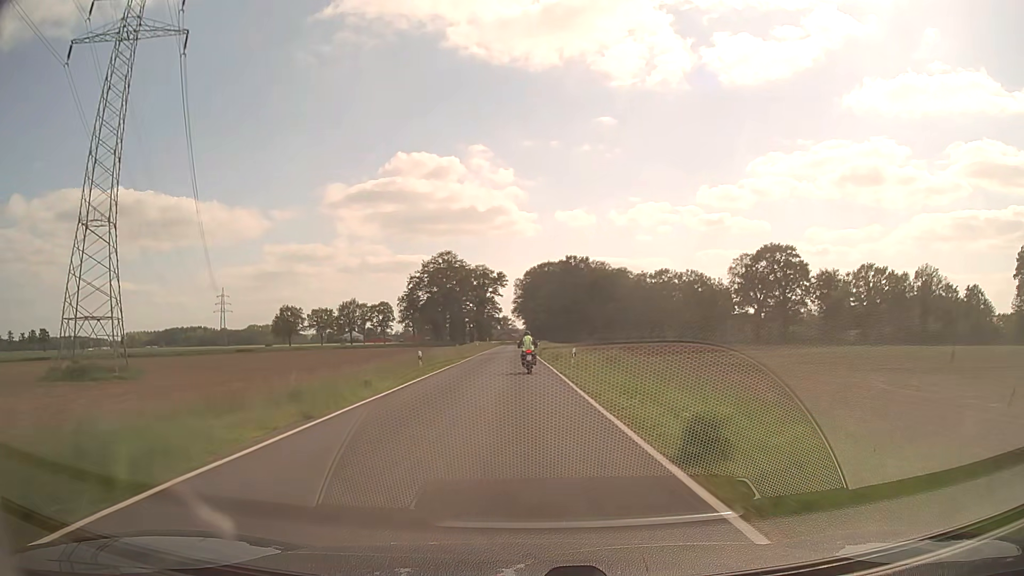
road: secondary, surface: asphalt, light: Day
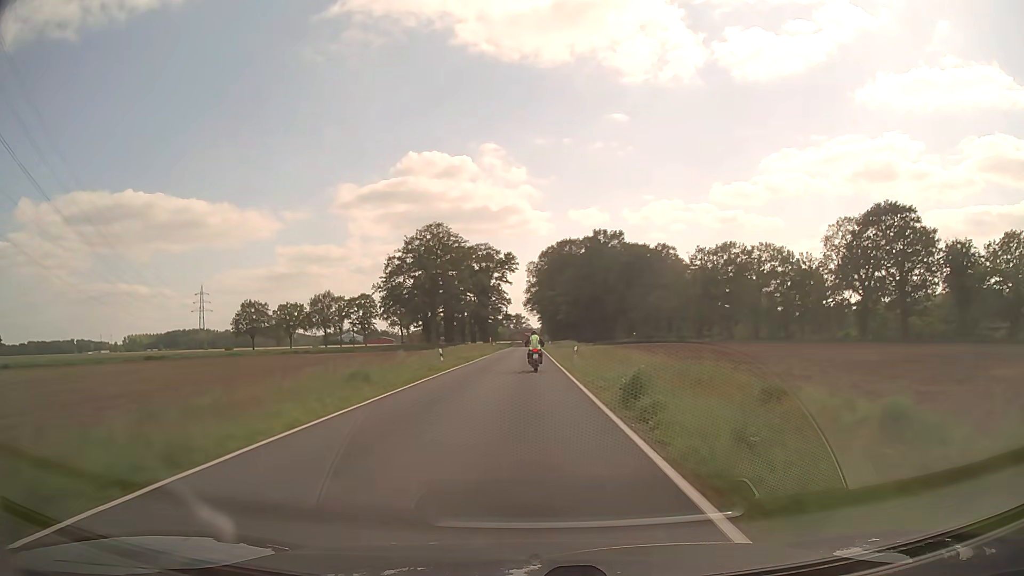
(-0.6, +44.4) m; -1°
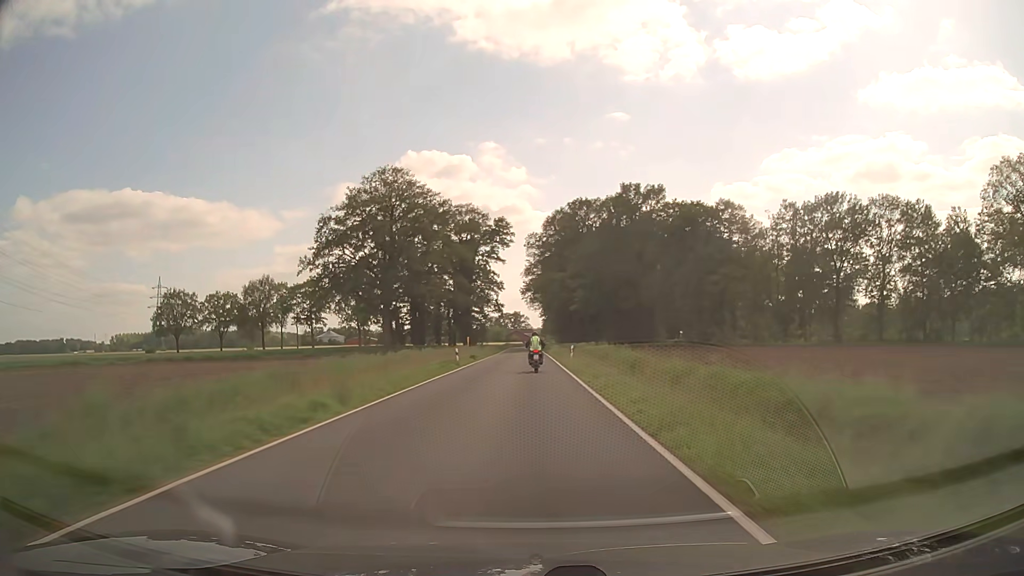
(0.0, +44.8) m; 0°
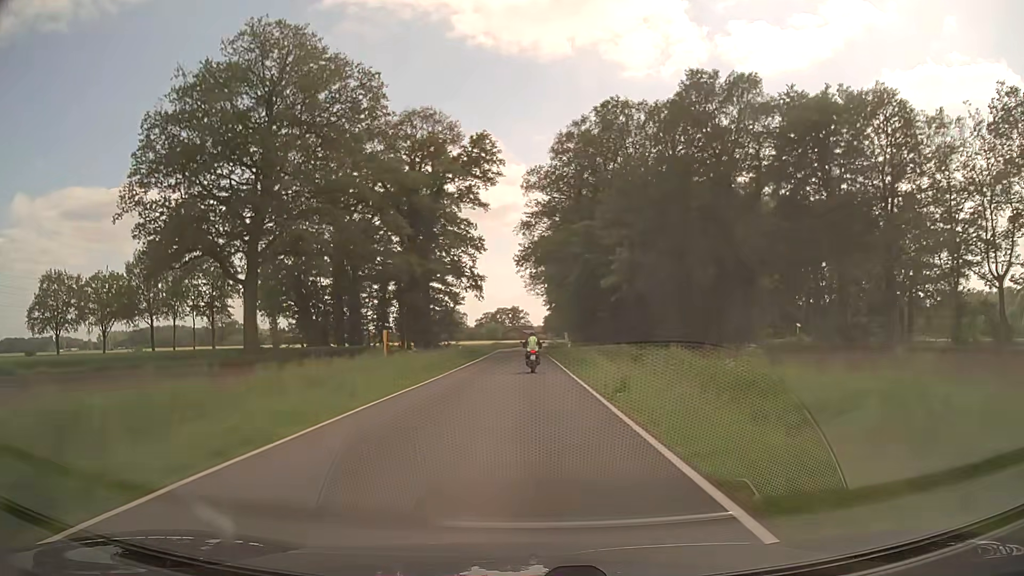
(+0.1, +45.0) m; 0°
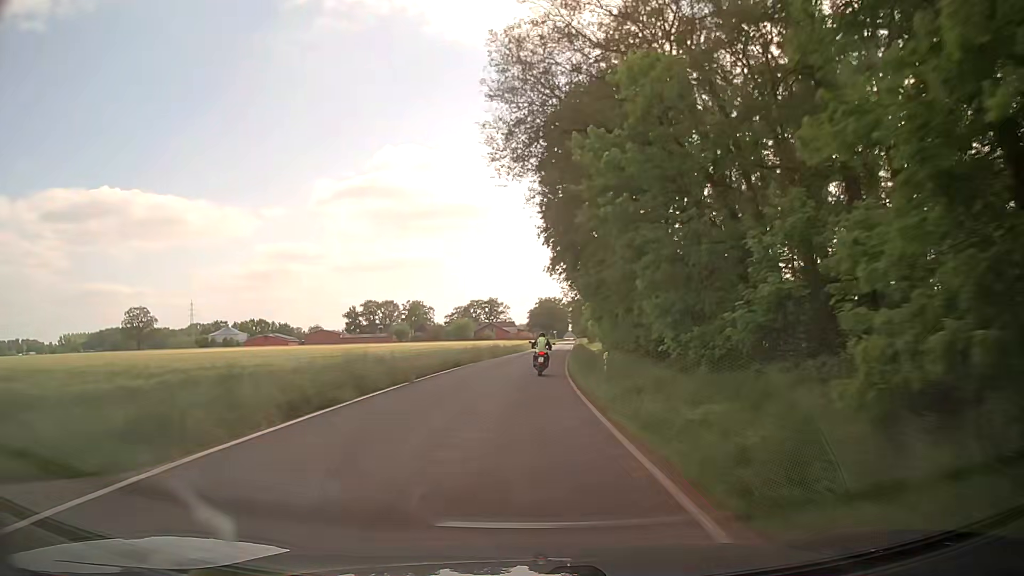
(+0.1, +75.3) m; +1°
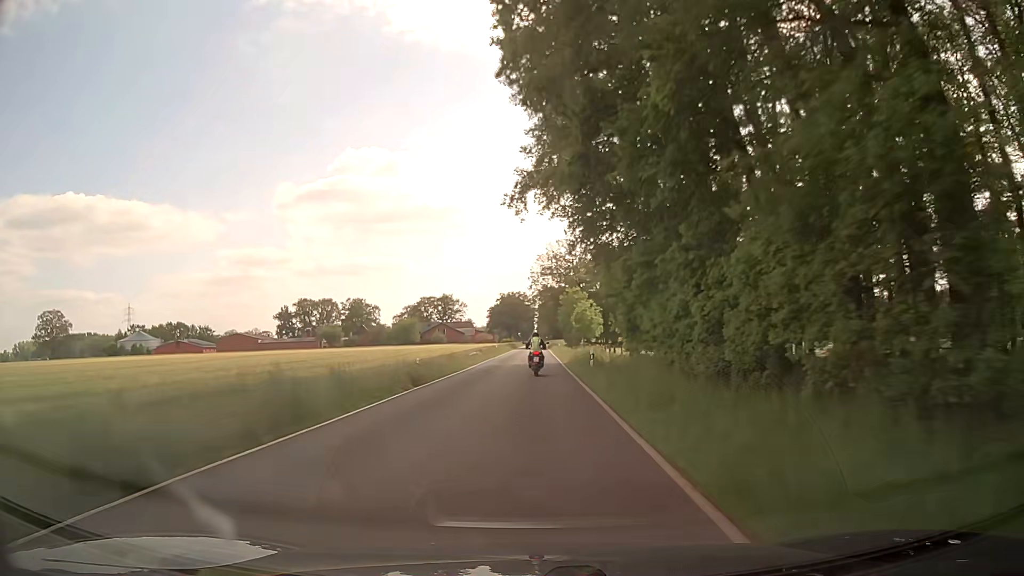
(+1.0, +44.4) m; +3°
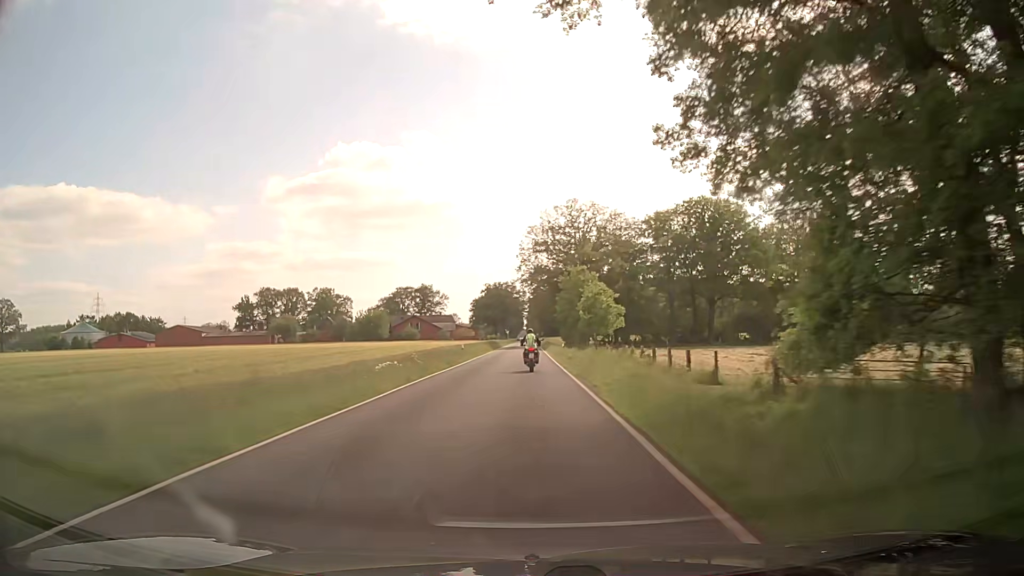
(+0.1, +29.2) m; +1°
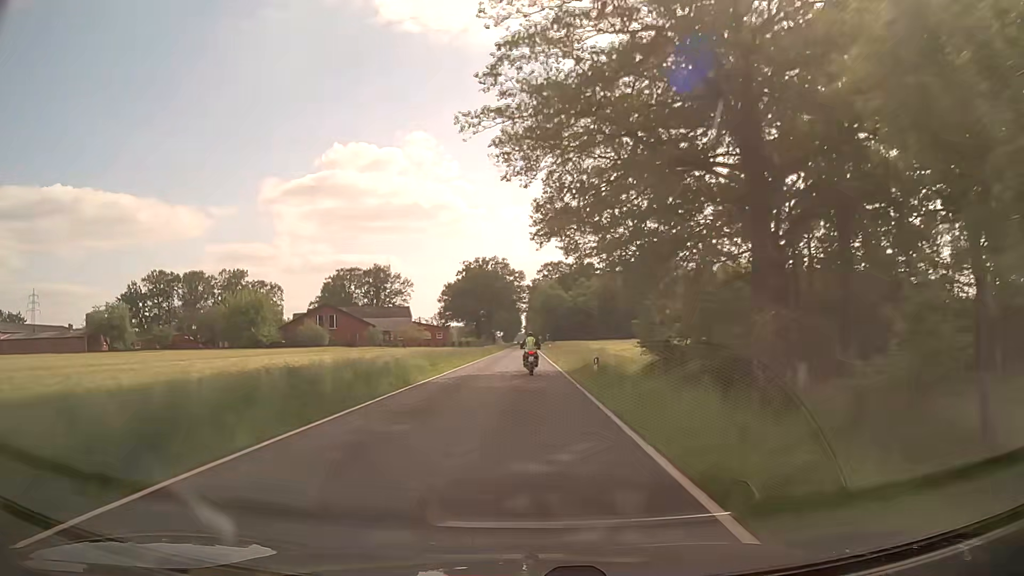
(-0.1, +73.8) m; 0°
(0, +10) (0, +20) (0, +30) (0, +40) (0, +50) (0, +60) (0, +70) (0, +80) (0, +90) (0, +100) m
